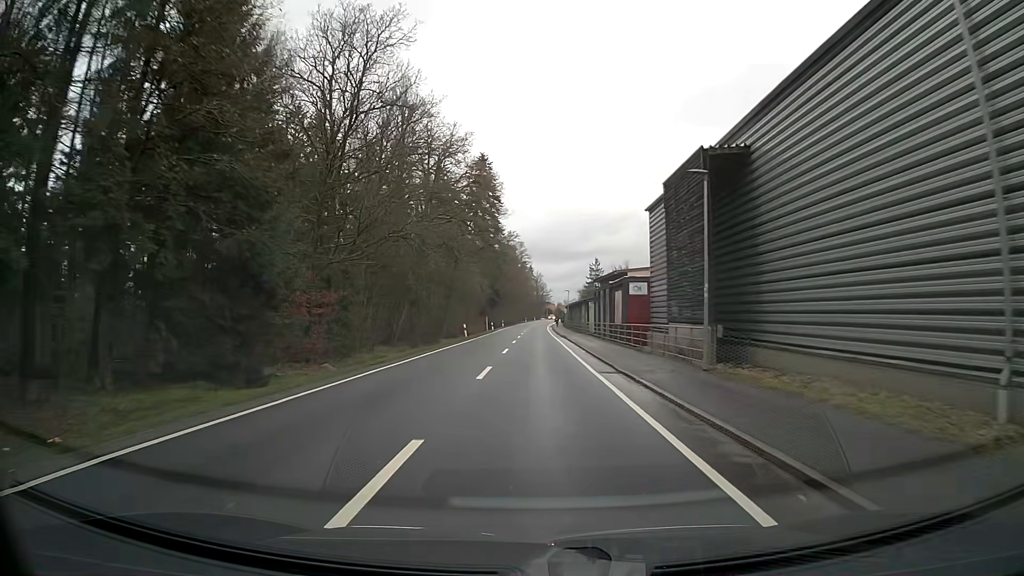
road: tertiary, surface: asphalt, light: Day
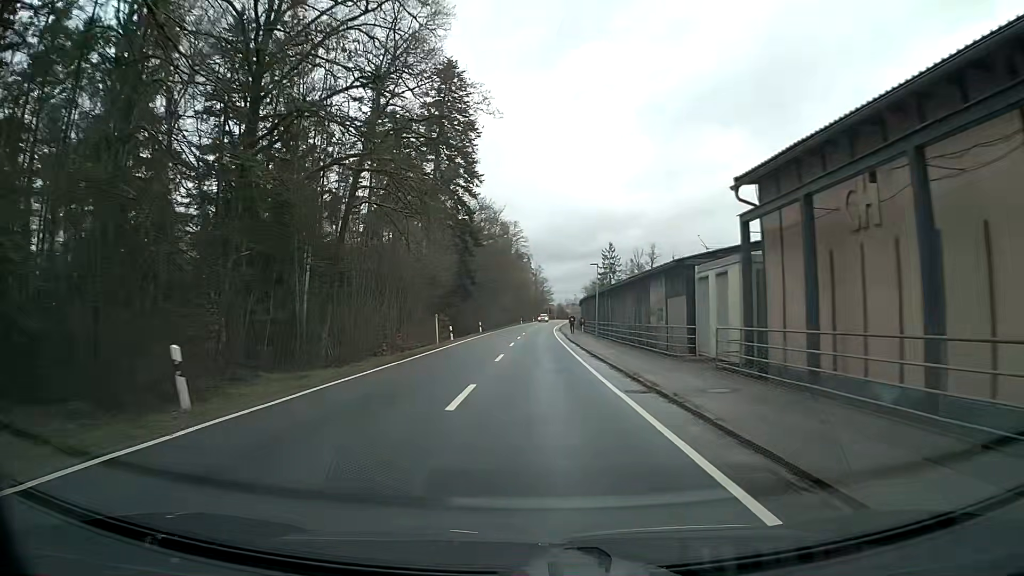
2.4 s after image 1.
(0.0, +41.7) m; 0°
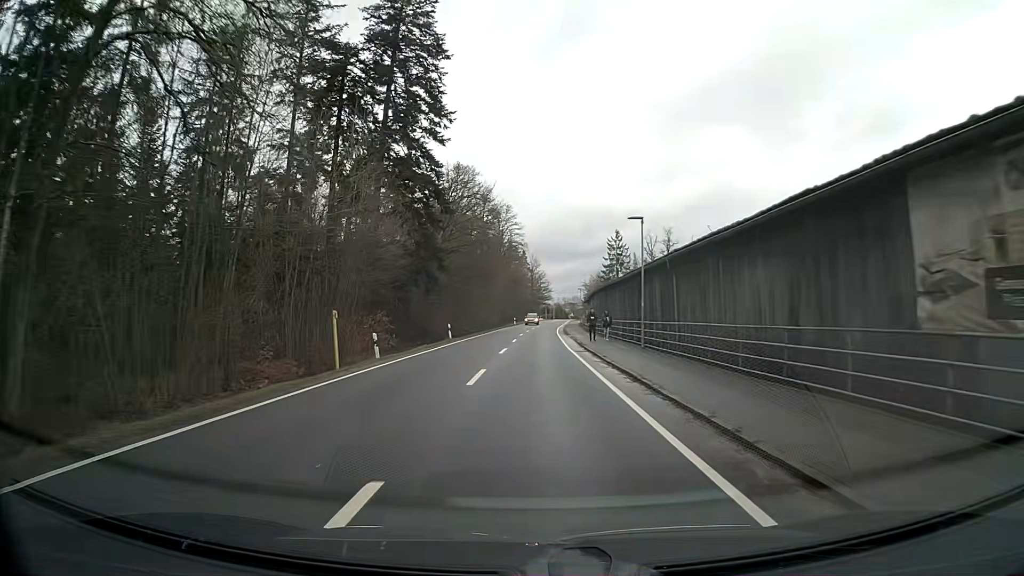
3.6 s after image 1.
(+0.1, +20.6) m; +1°
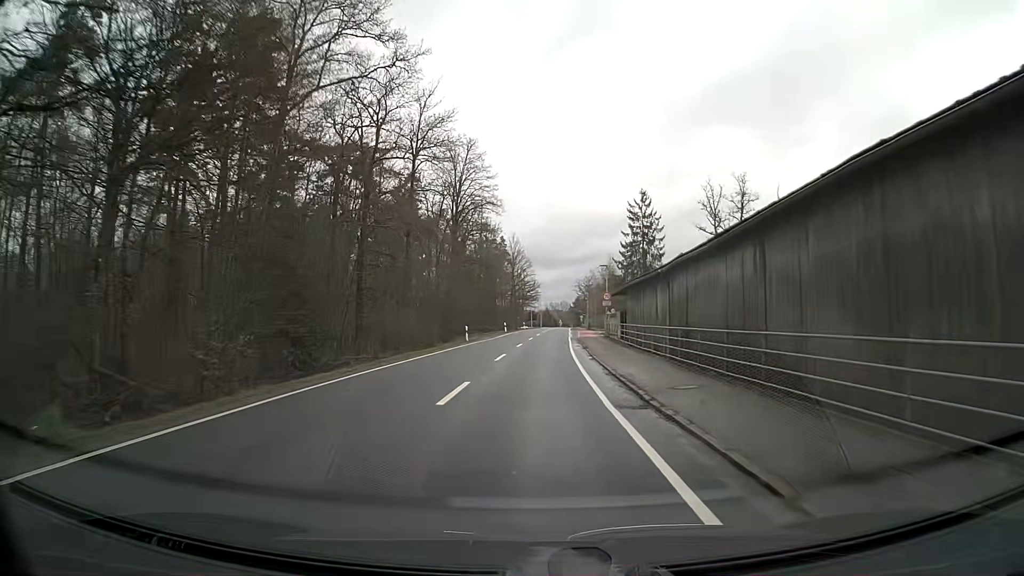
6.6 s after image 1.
(+0.5, +50.6) m; +1°
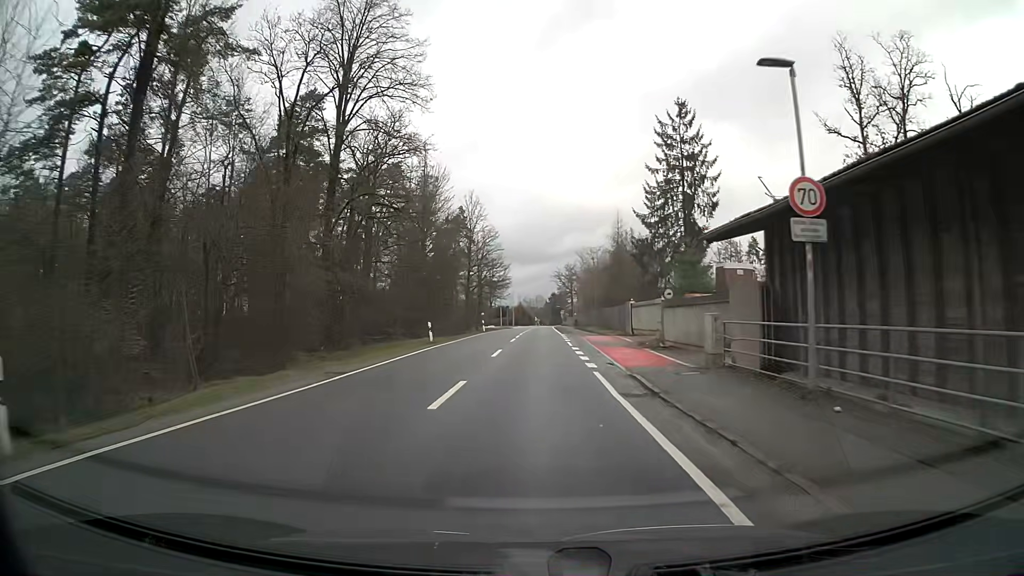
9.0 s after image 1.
(+0.5, +37.4) m; +2°
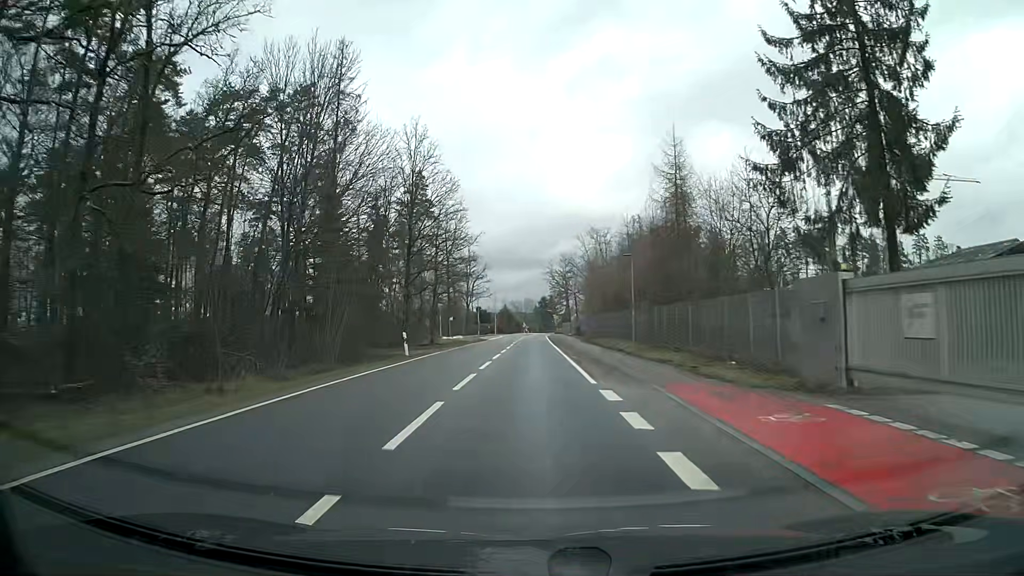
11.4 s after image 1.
(+0.3, +32.6) m; +1°
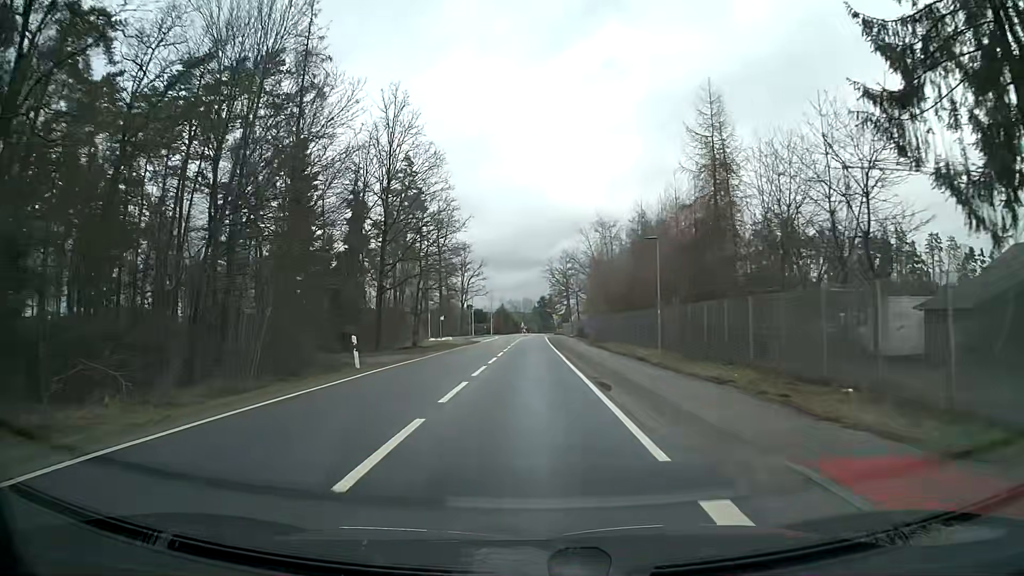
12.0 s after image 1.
(0.0, +7.9) m; 0°
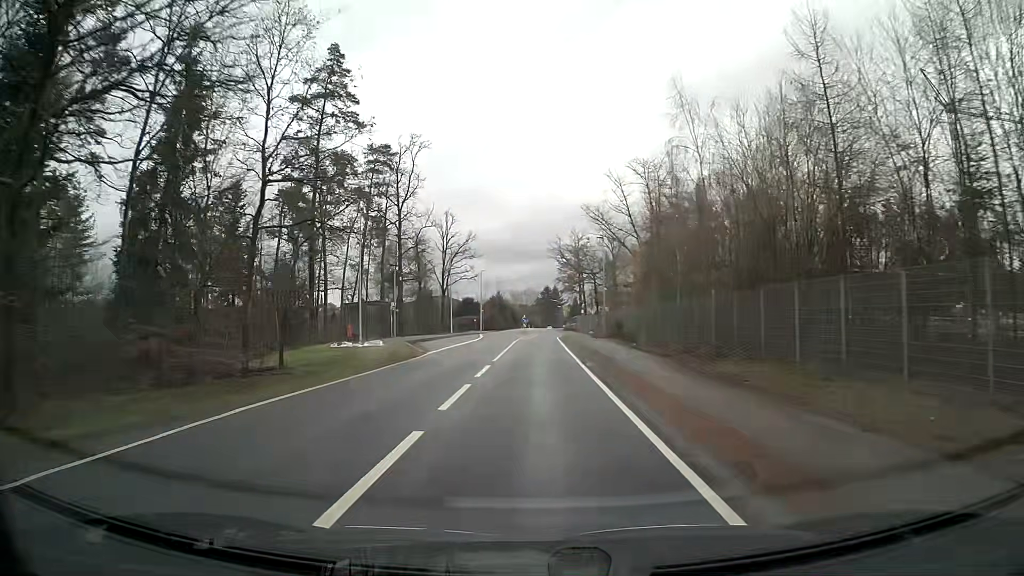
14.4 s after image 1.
(0.0, +31.3) m; 0°
